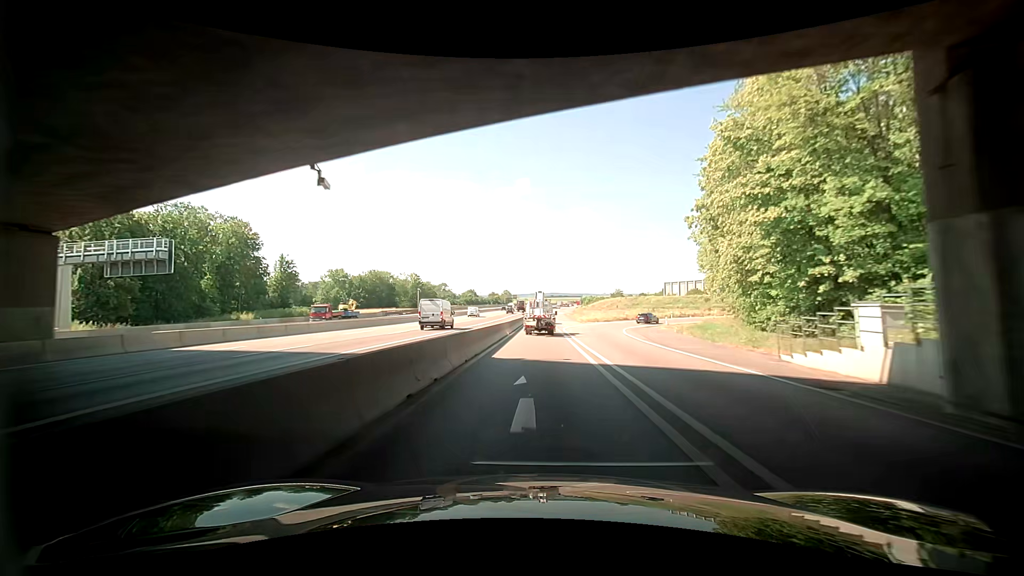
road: motorway_link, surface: asphalt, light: Day
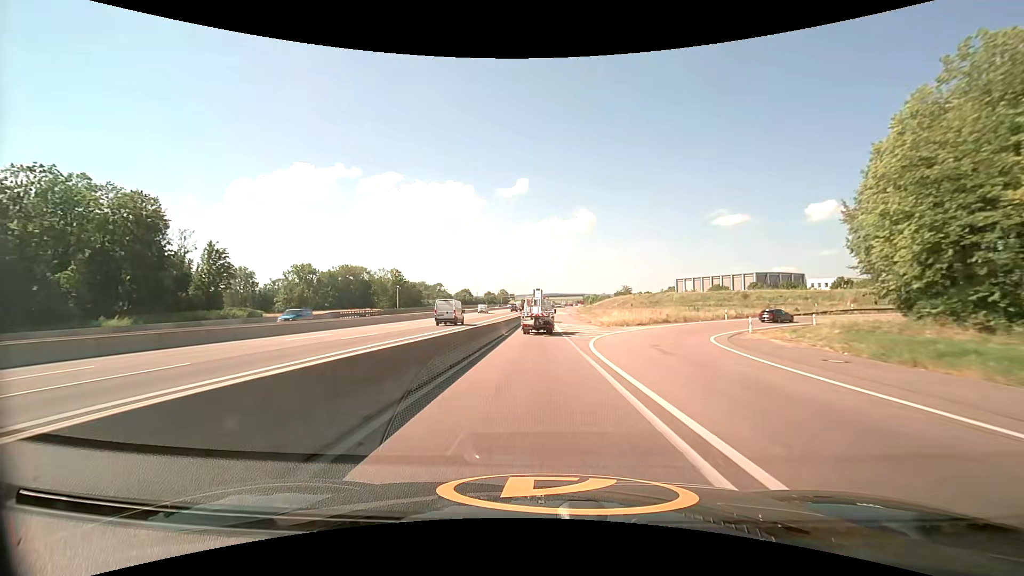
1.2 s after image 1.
(-0.7, +25.8) m; -2°
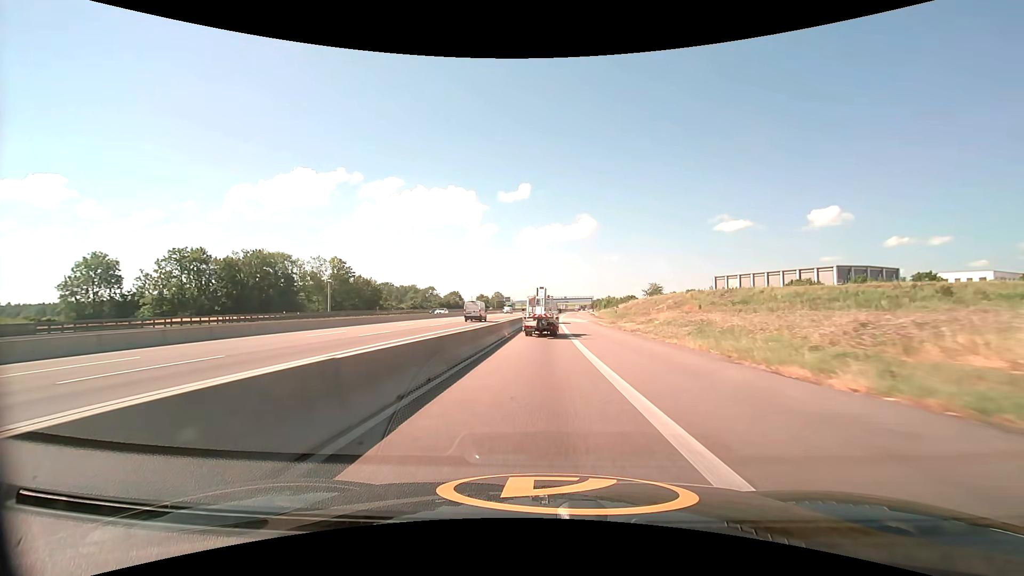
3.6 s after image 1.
(-0.1, +52.6) m; 0°
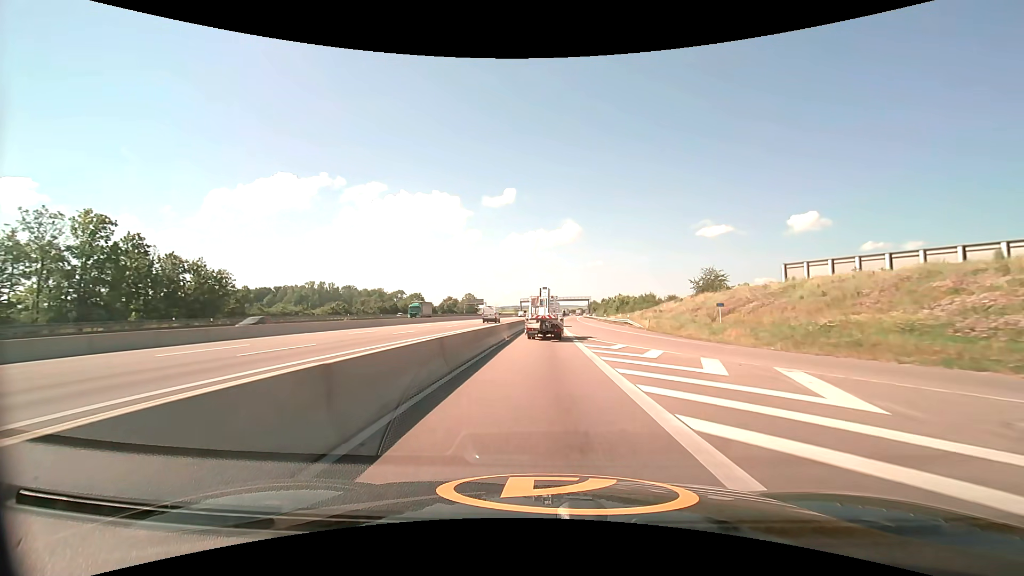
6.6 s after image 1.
(+1.0, +66.7) m; +2°
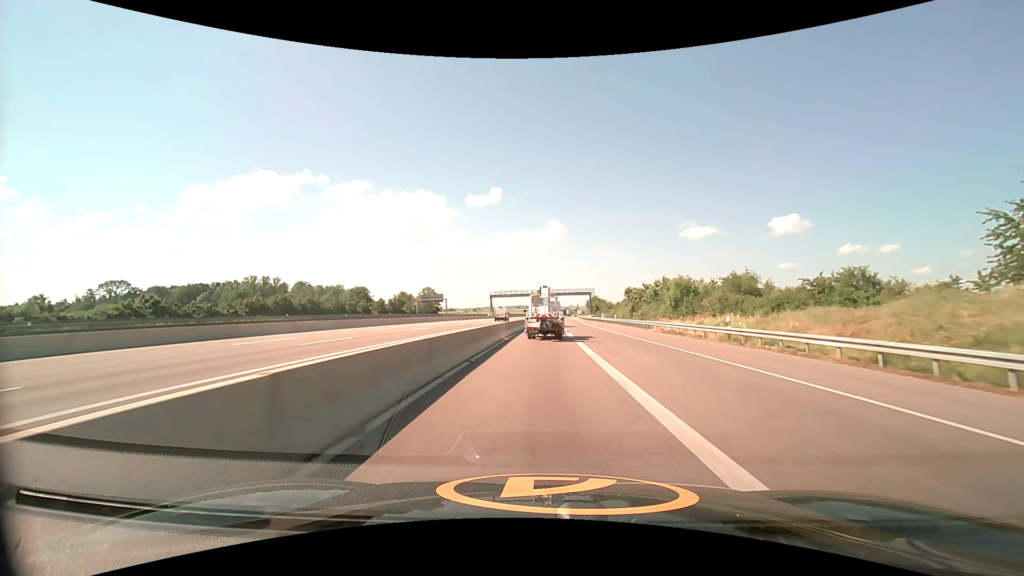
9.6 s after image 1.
(+1.1, +67.2) m; +2°
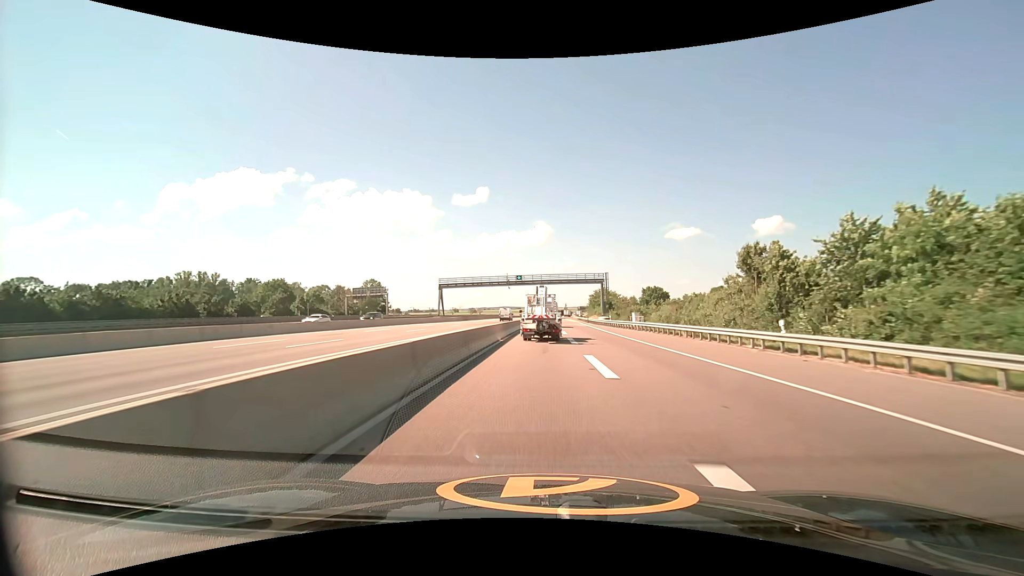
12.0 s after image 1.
(+0.8, +55.1) m; +2°
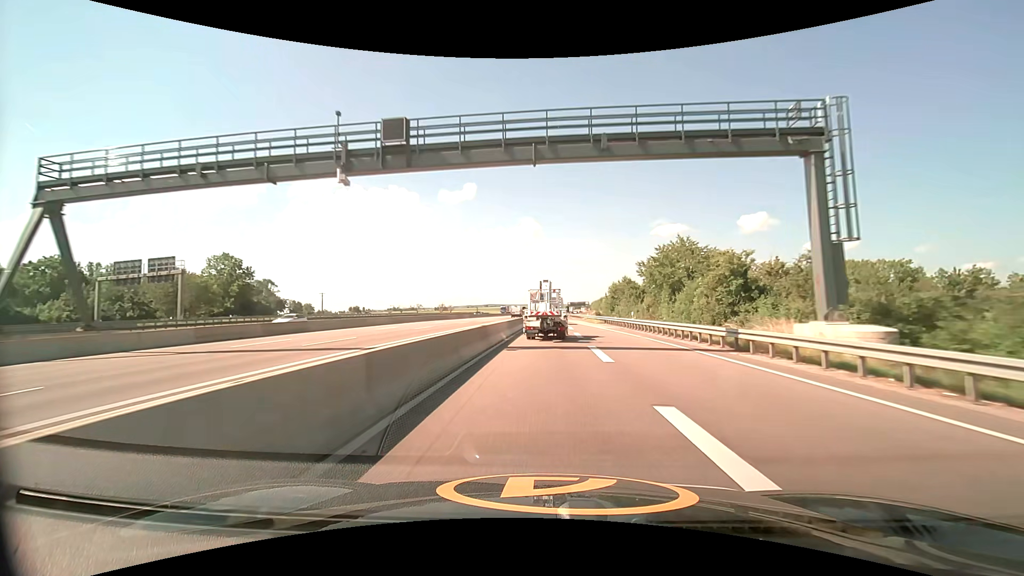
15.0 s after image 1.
(+0.8, +69.3) m; +2°
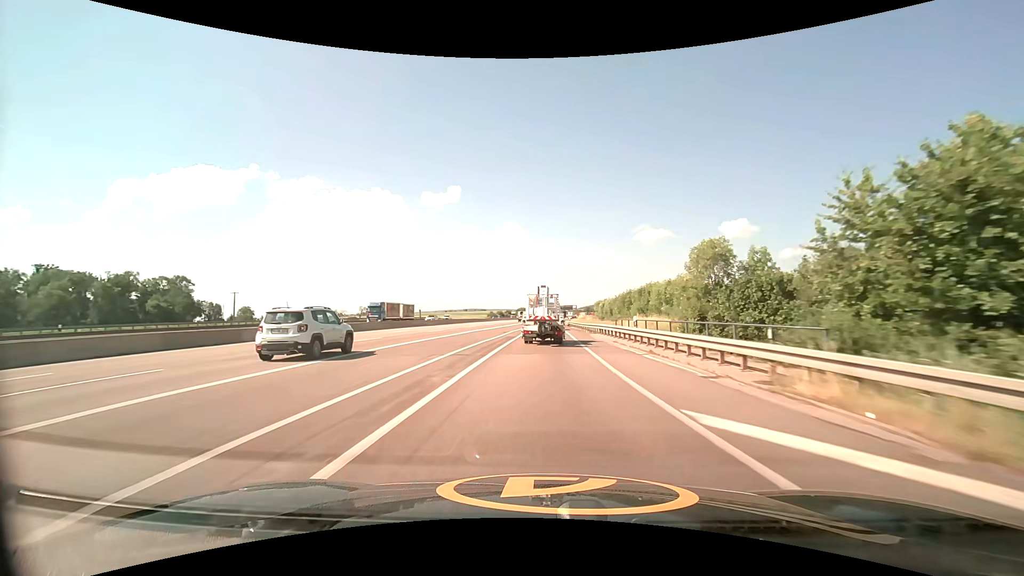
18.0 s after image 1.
(+1.5, +67.7) m; +2°
(0, +10) (0, +20) (0, +30) (0, +40) (0, +50) (+1, +60) (+1, +70) (+1, +80) (+1, +90) (+2, +100) m
